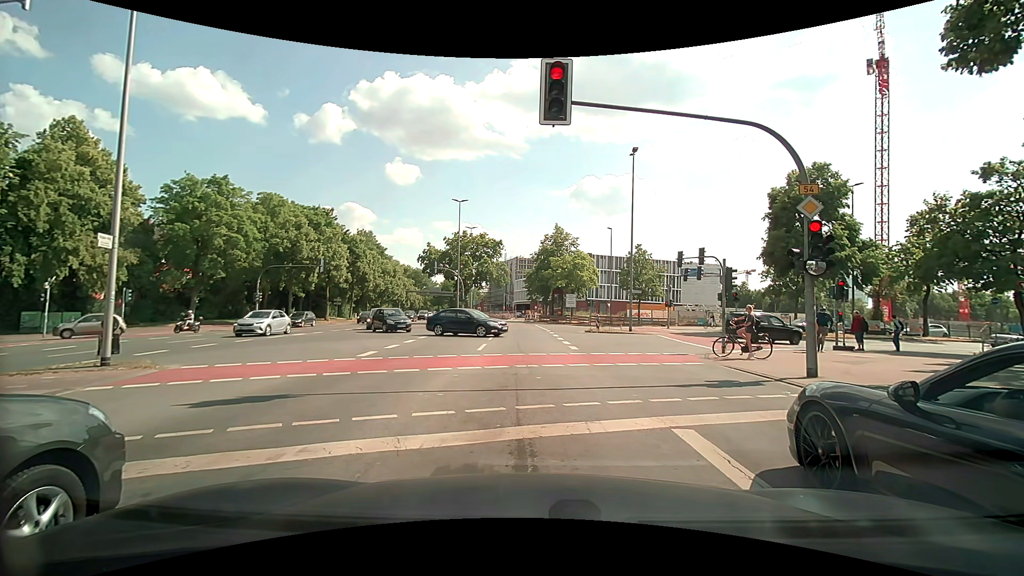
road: primary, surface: asphalt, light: Day
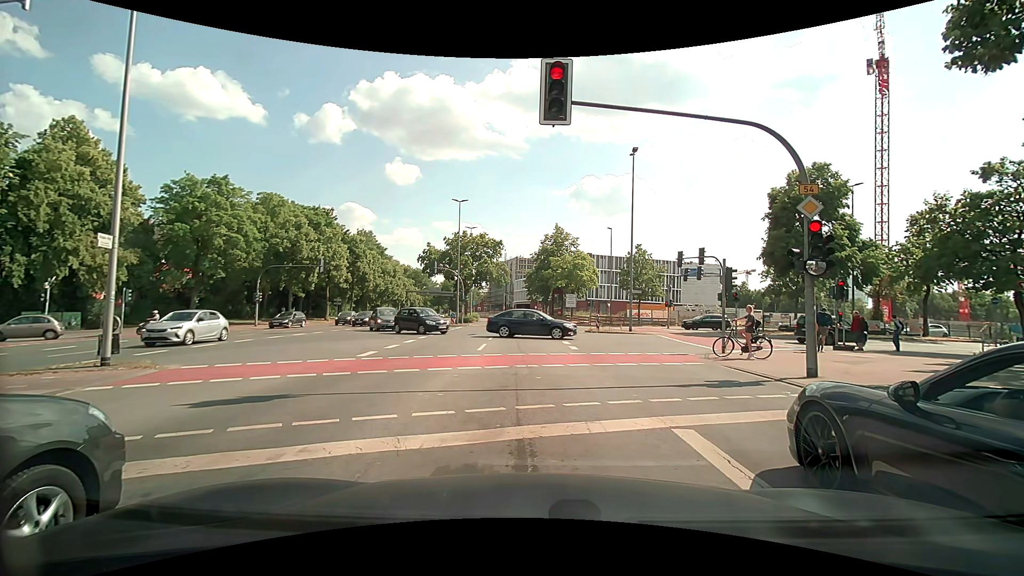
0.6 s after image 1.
(0.0, 0.0) m; 0°
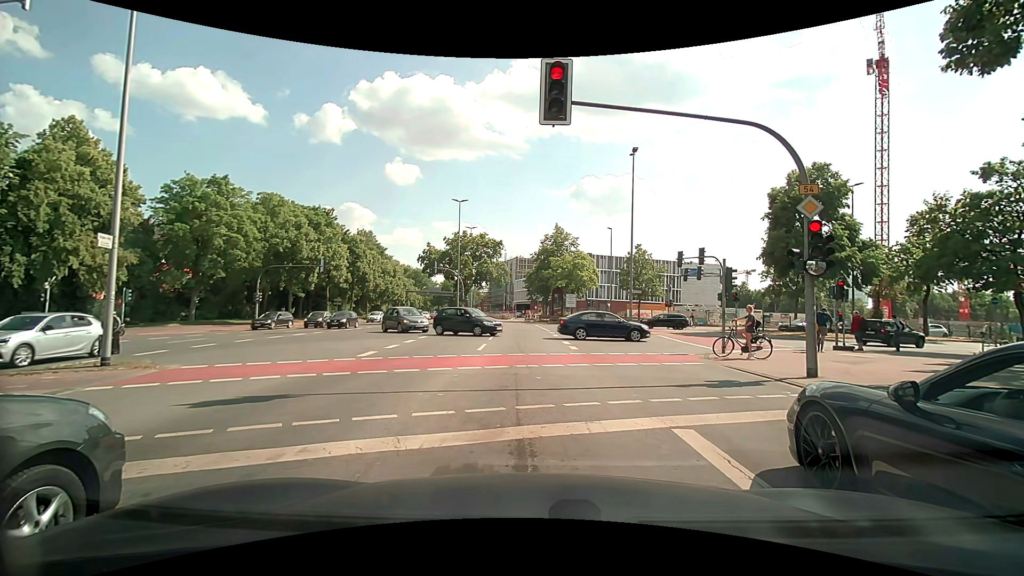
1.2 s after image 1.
(0.0, 0.0) m; 0°
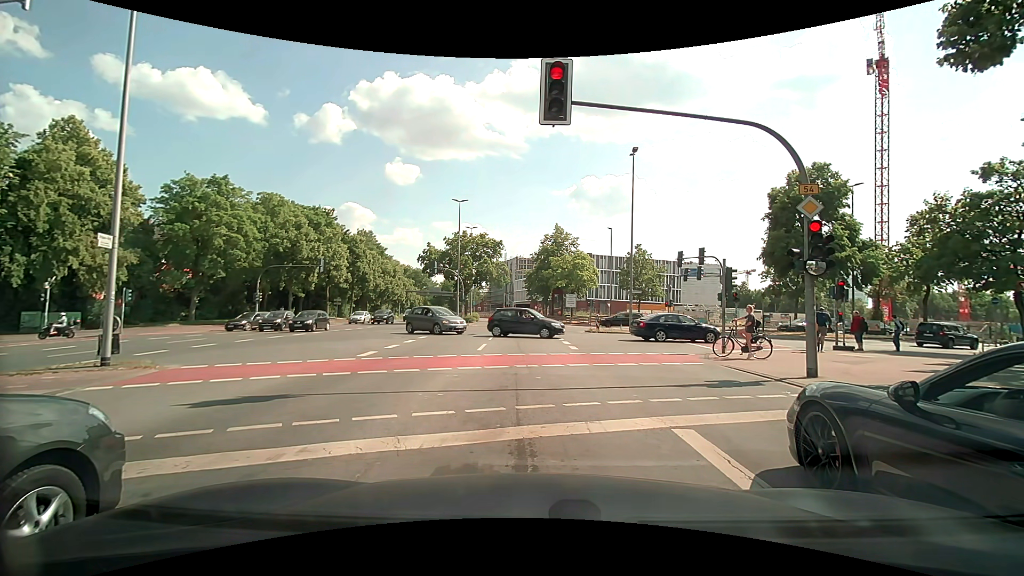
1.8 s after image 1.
(0.0, 0.0) m; 0°
